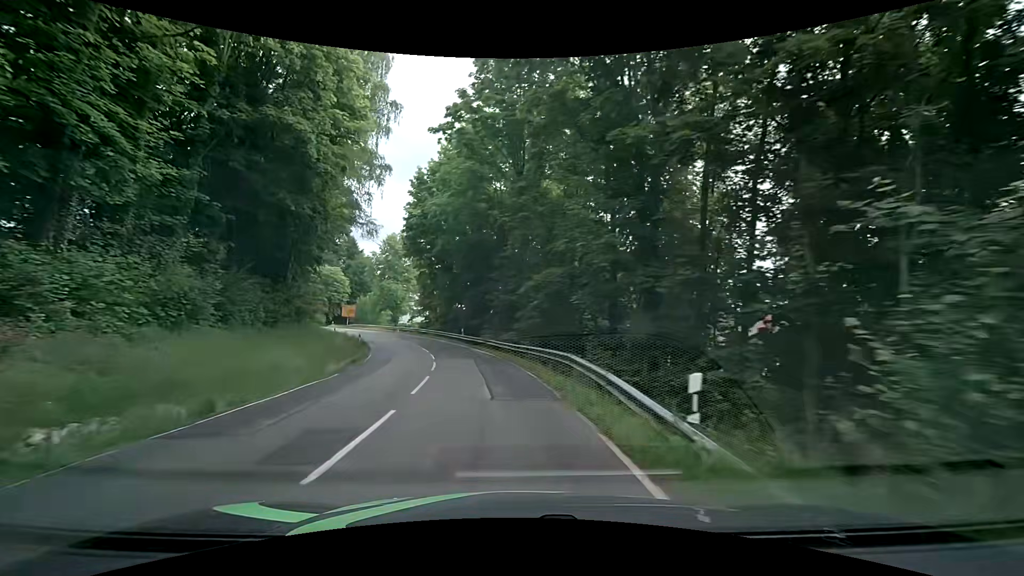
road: tertiary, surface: asphalt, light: Day
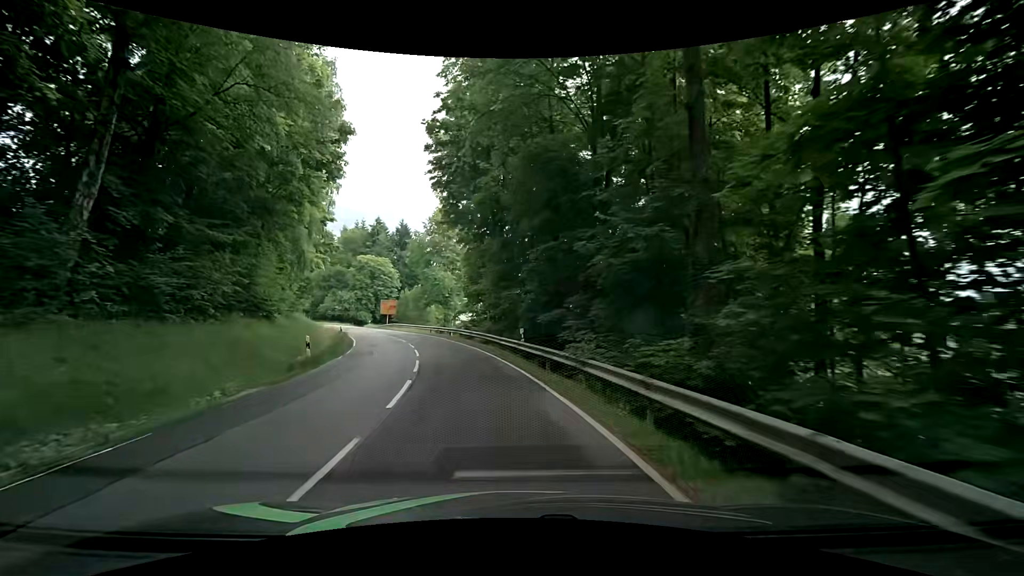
(-1.6, +21.0) m; -9°
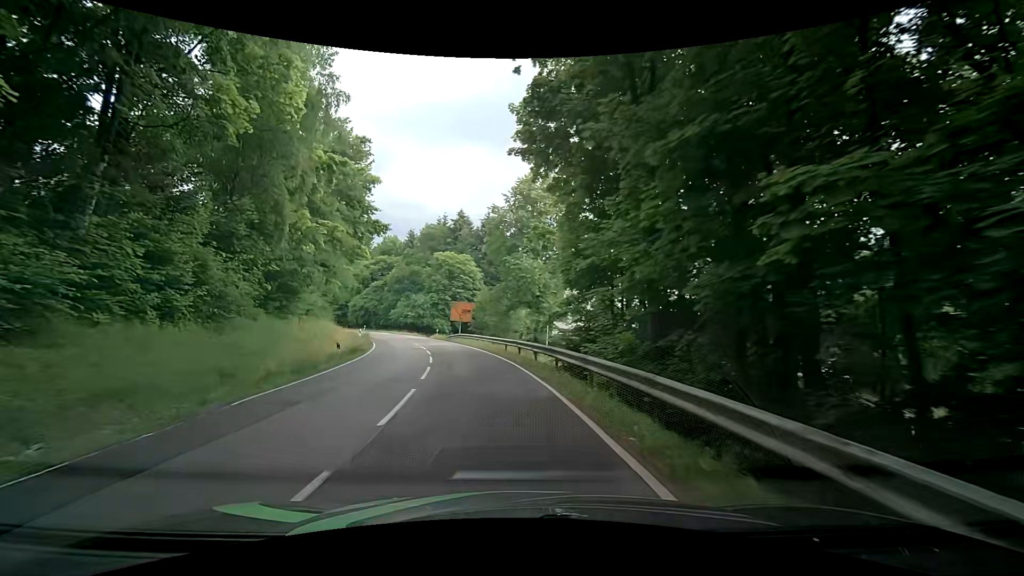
(-1.6, +20.2) m; -10°
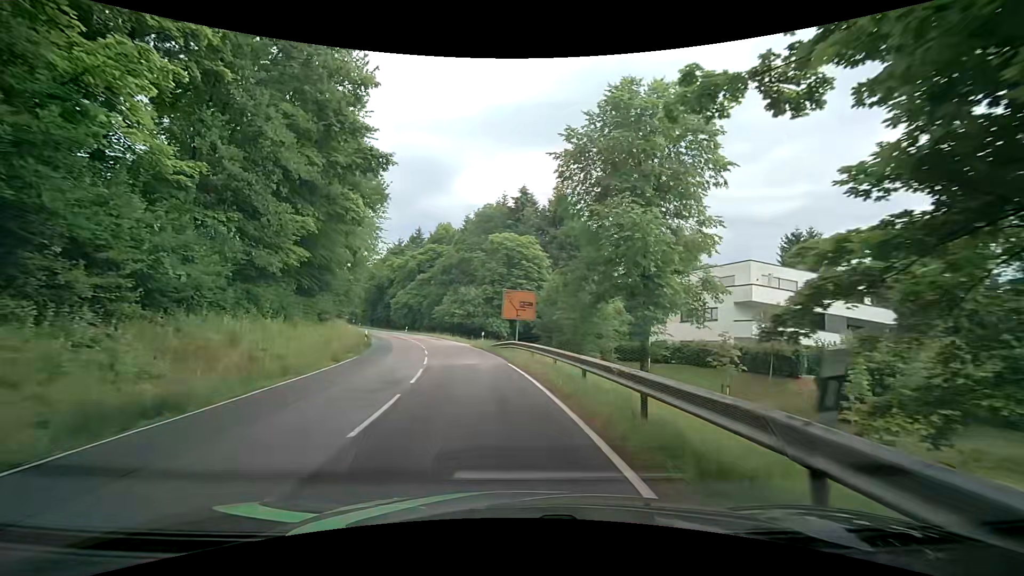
(-1.4, +19.4) m; -9°
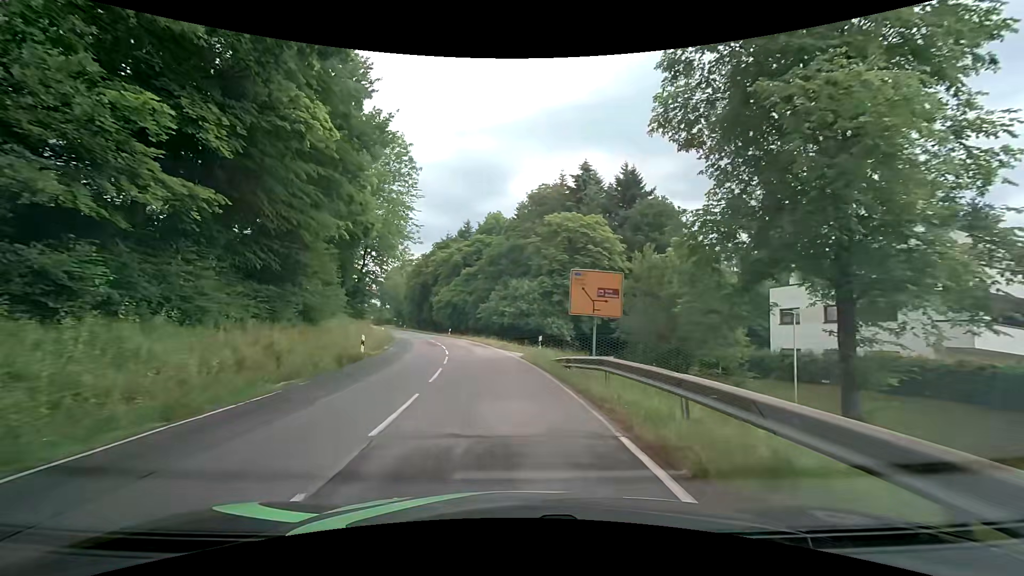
(-0.4, +12.5) m; -6°
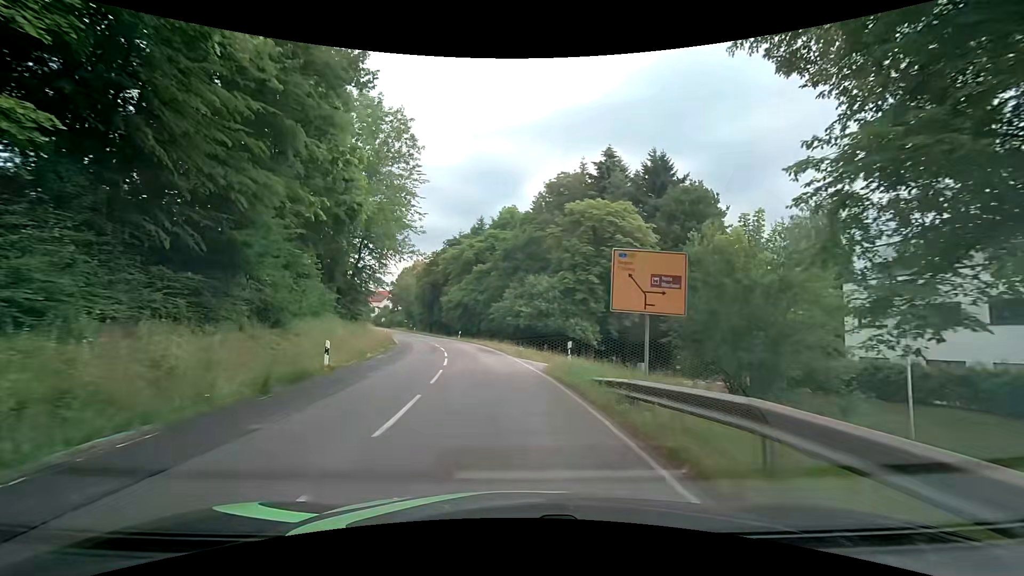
(-0.1, +6.2) m; -1°
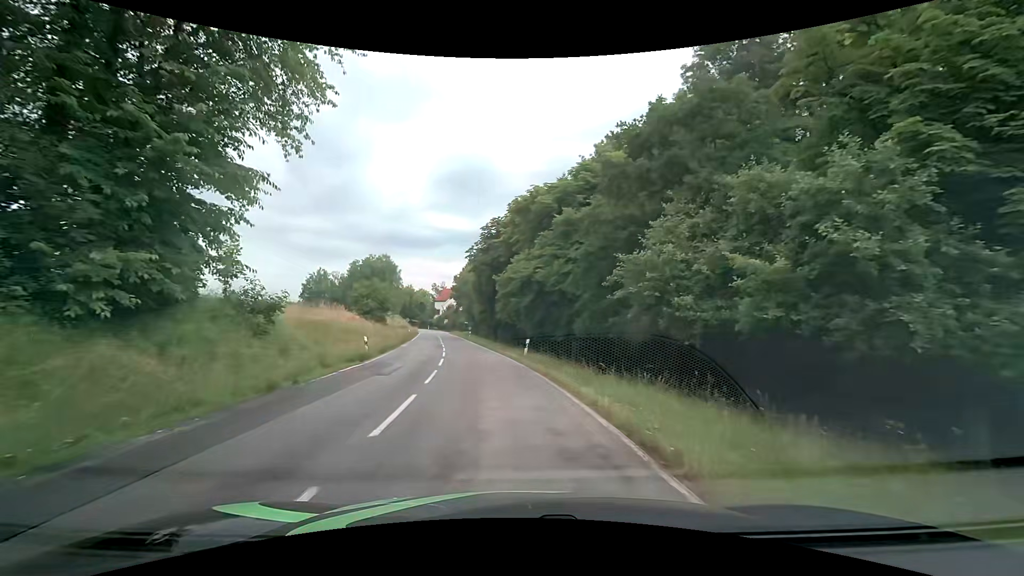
(-3.2, +30.9) m; -10°
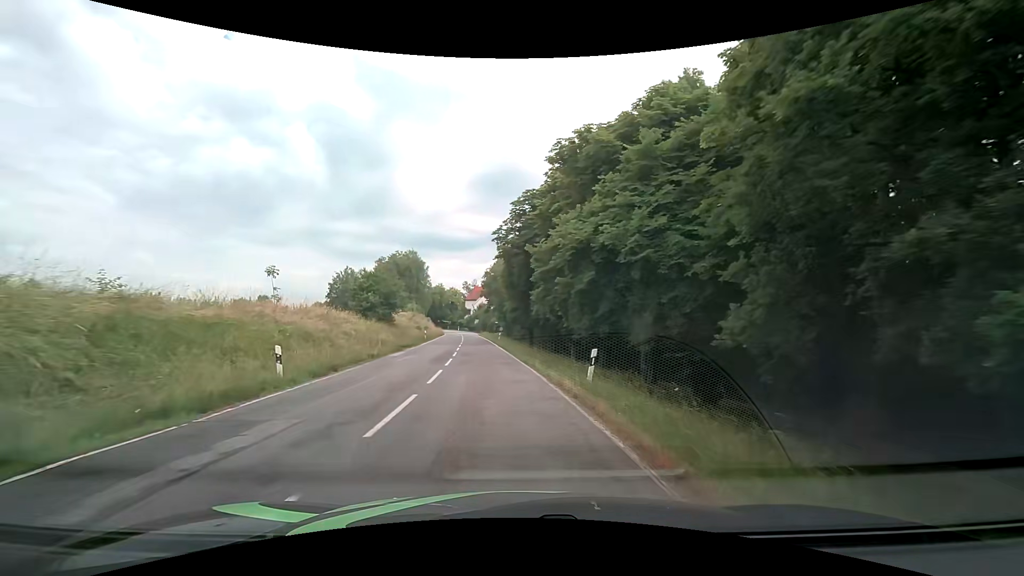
(-0.4, +12.6) m; -4°
(0, +10) (-1, +20) (-2, +30) (-3, +40) (-4, +50) (-5, +60) (-6, +70) (-7, +80) (-8, +90) (-9, +100) m
